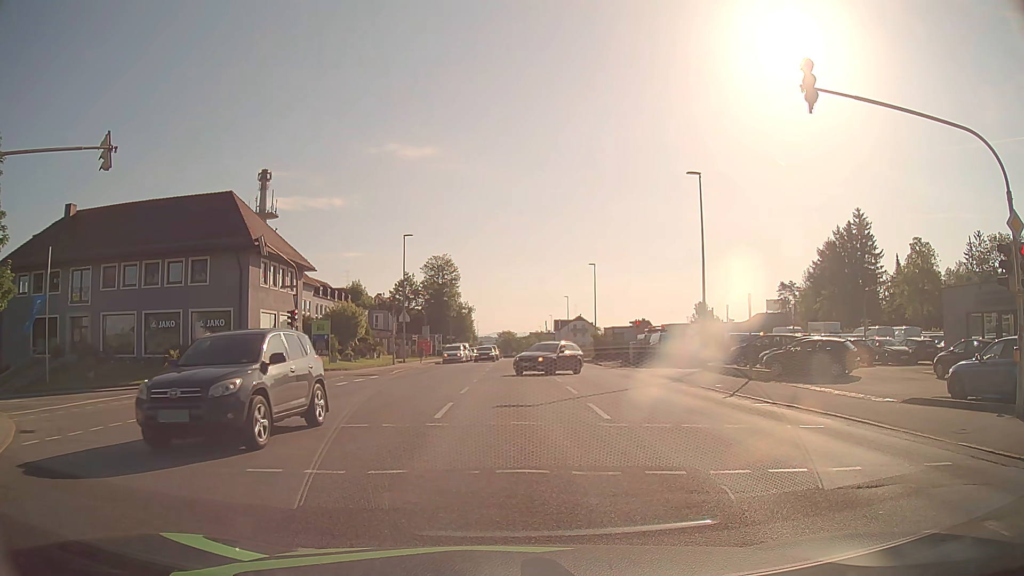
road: tertiary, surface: asphalt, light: Day
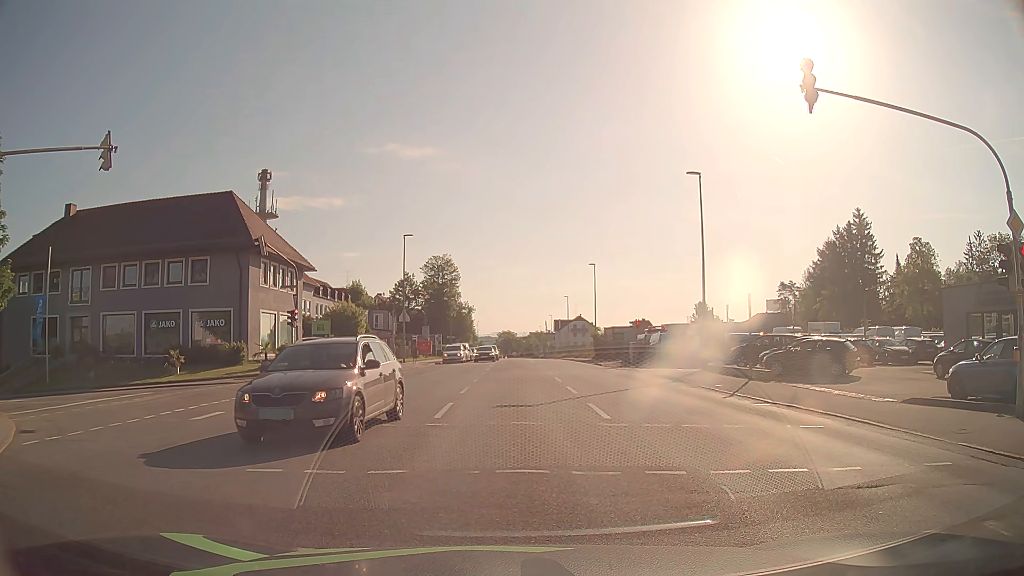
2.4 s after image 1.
(0.0, 0.0) m; 0°
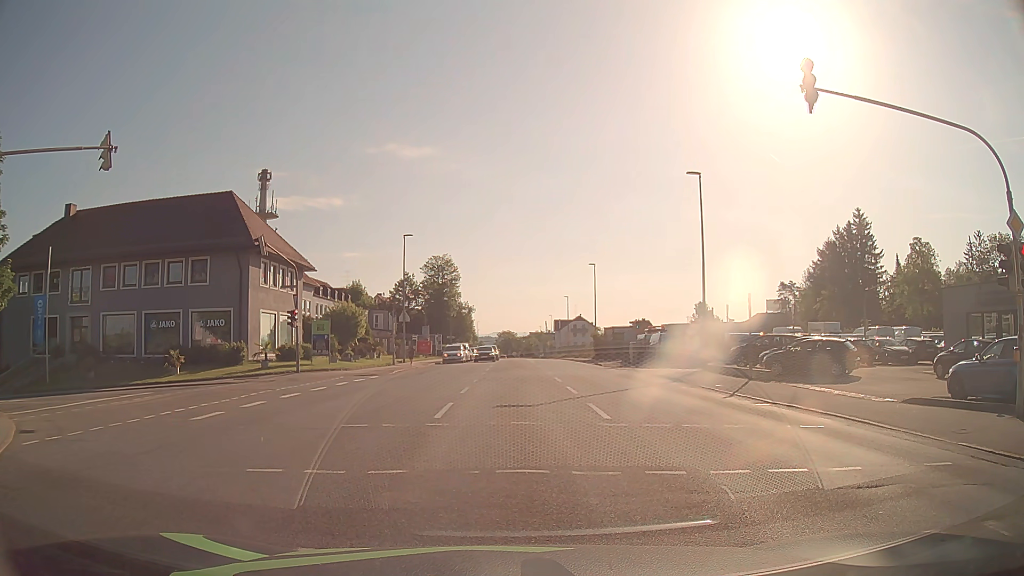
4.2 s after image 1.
(0.0, 0.0) m; 0°
